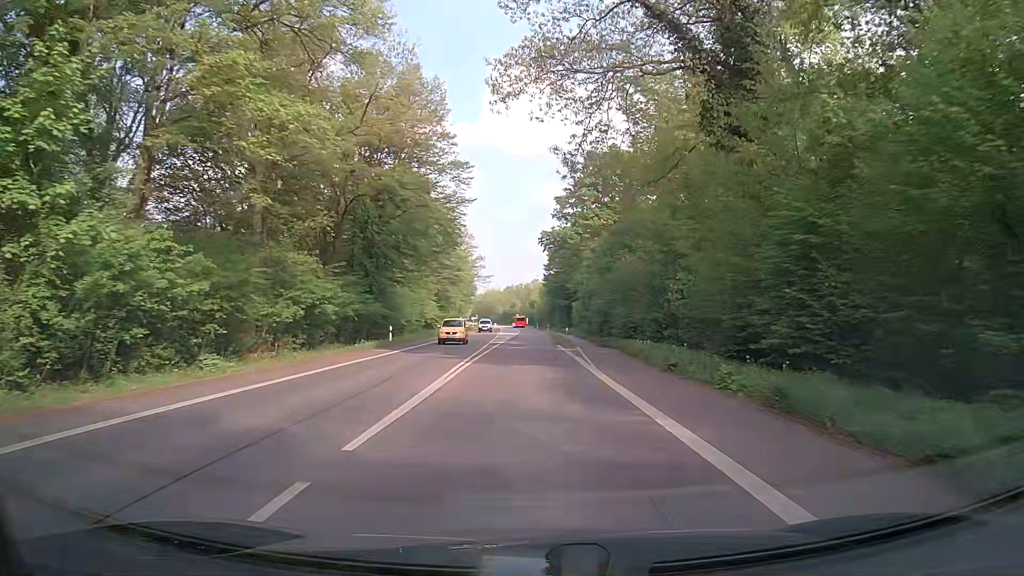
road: secondary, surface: asphalt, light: Day
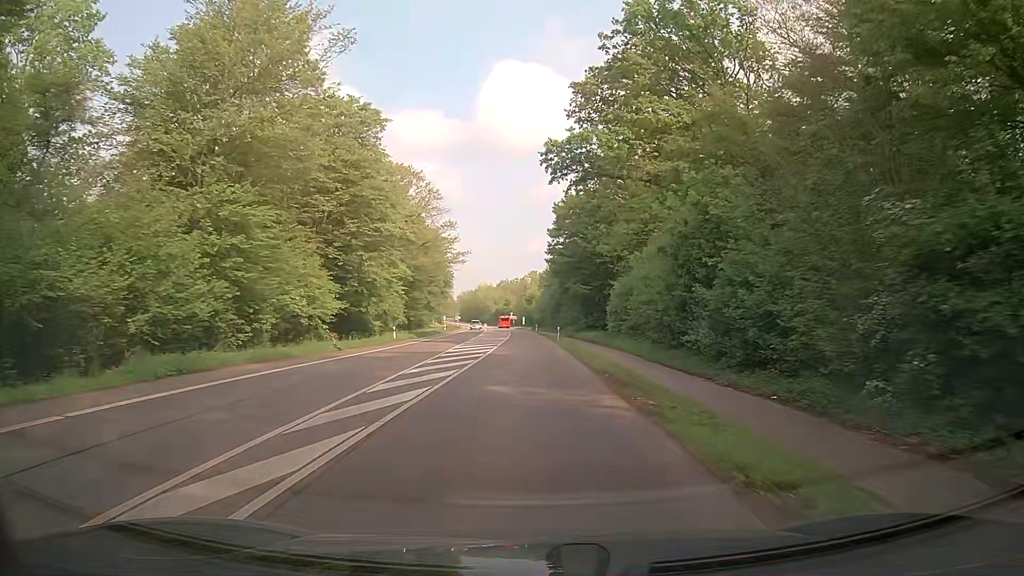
(0.0, +45.1) m; 0°
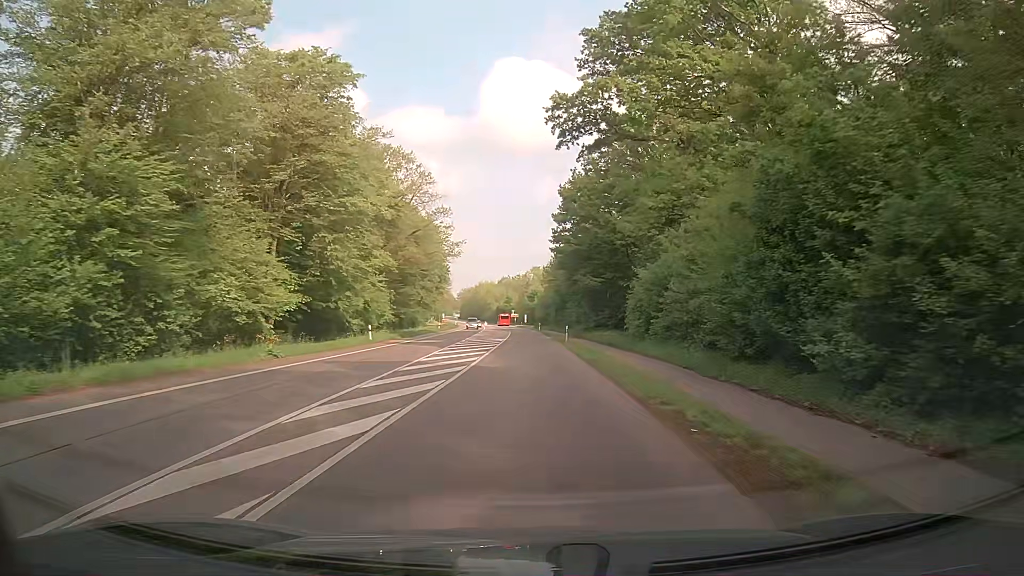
(0.0, +9.1) m; 0°
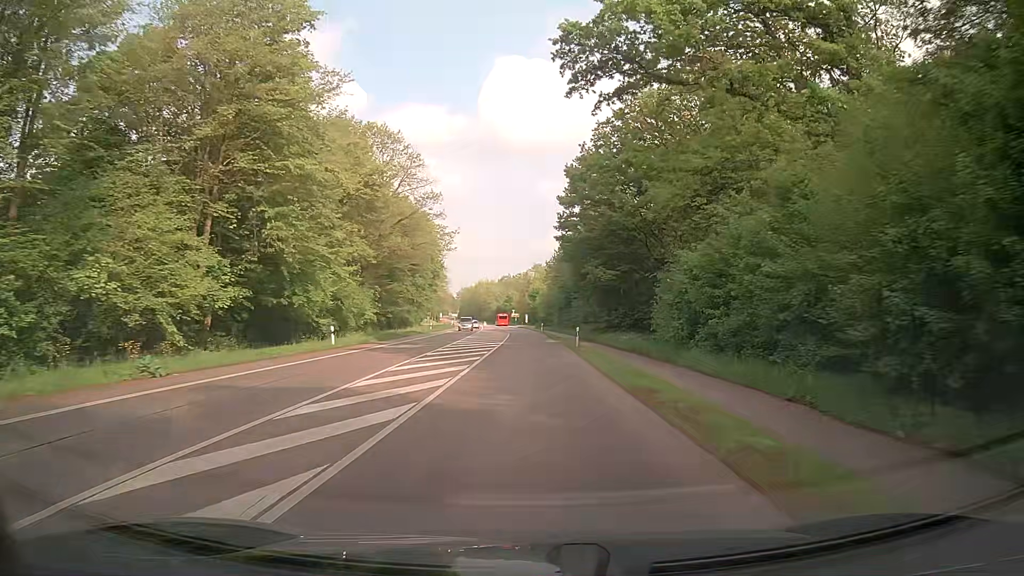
(-0.1, +9.1) m; 0°
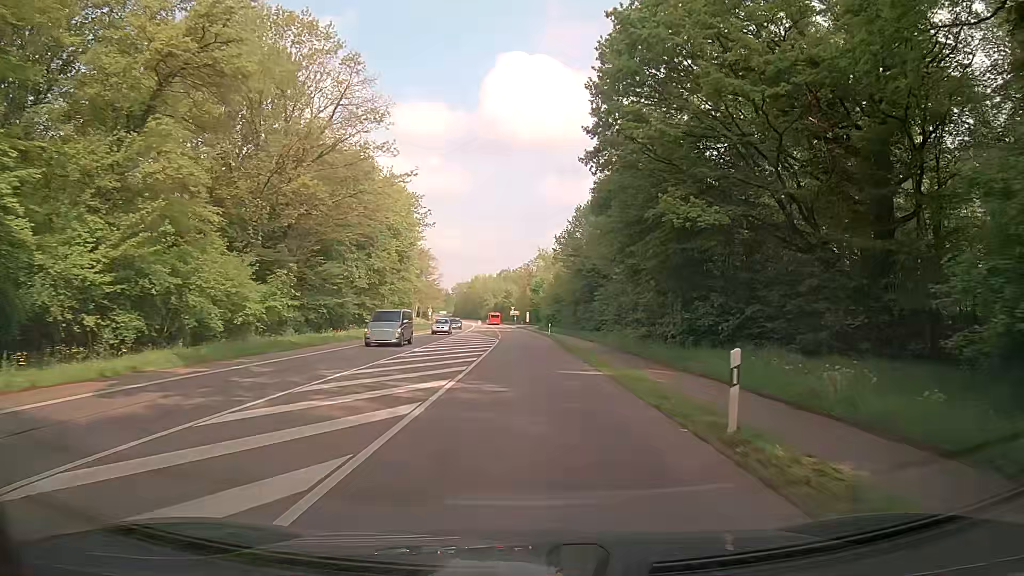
(-0.2, +27.3) m; -1°
